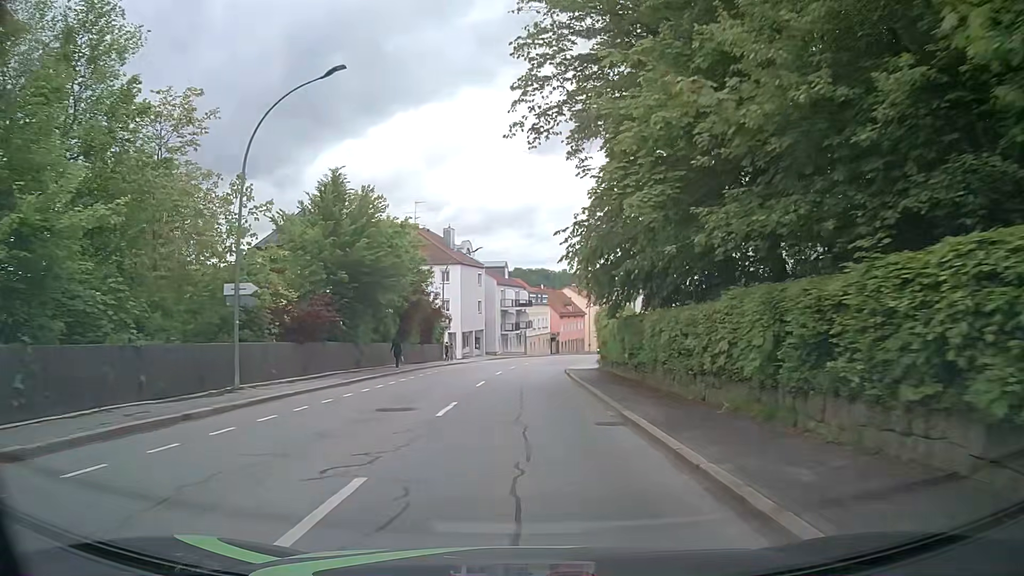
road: tertiary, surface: asphalt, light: Day
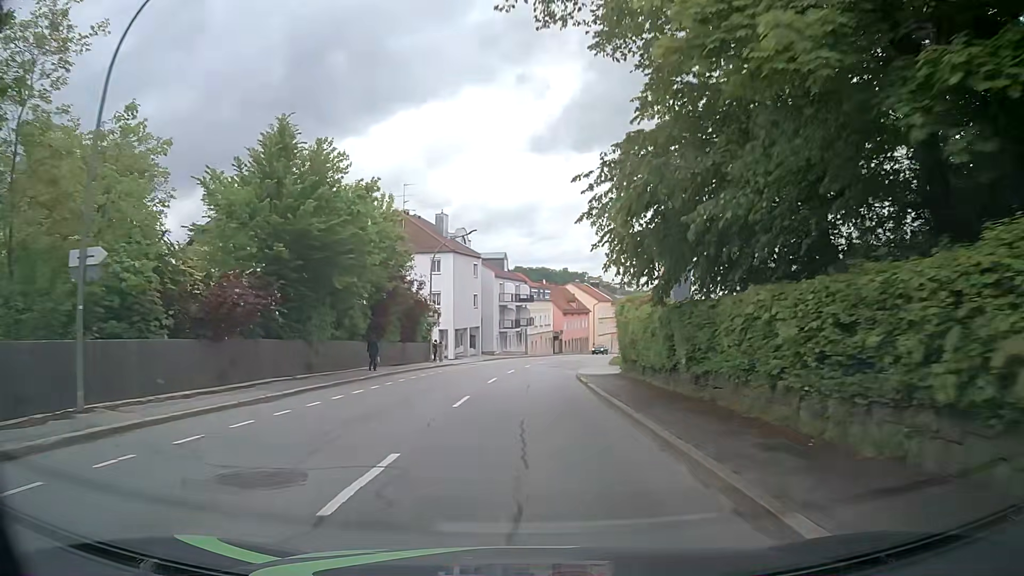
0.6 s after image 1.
(0.0, +7.5) m; +1°
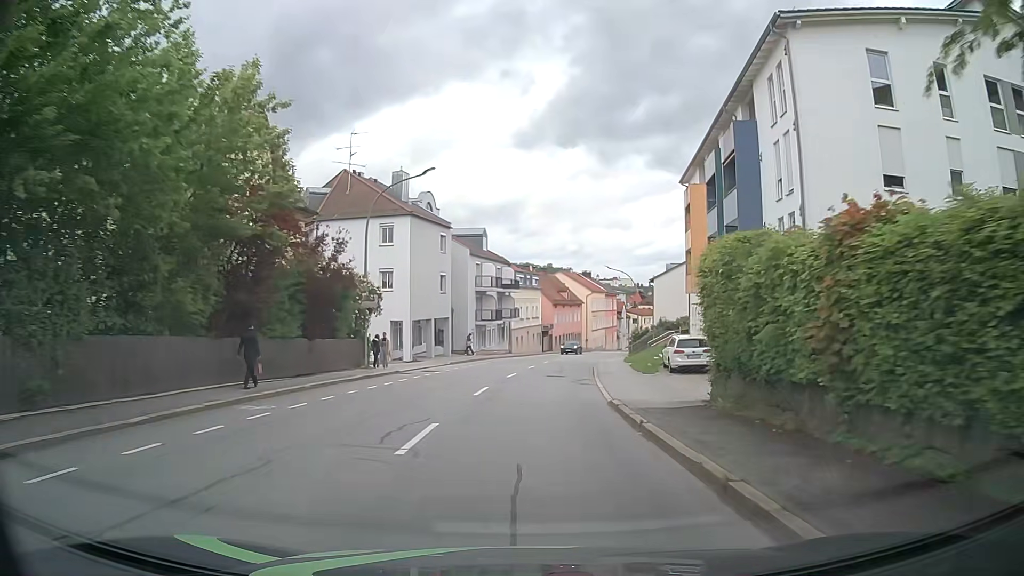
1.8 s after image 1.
(0.0, +15.2) m; +2°
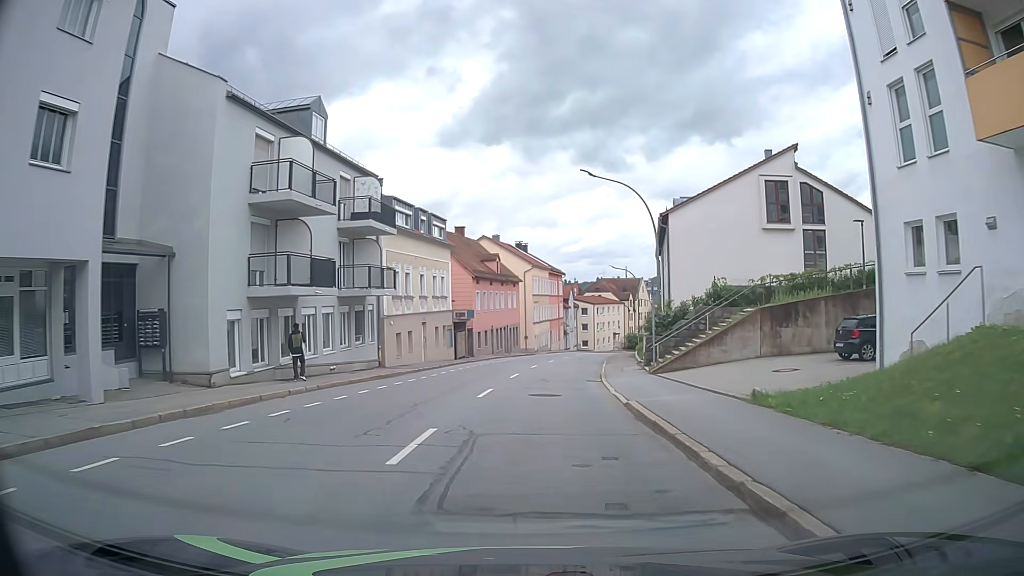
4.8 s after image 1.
(+1.7, +36.5) m; +6°
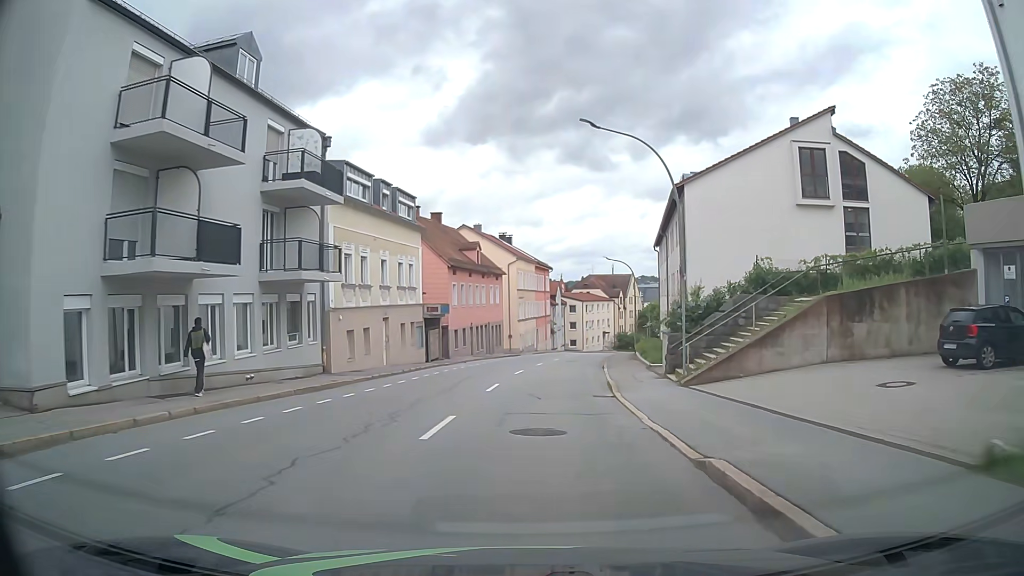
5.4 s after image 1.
(0.0, +7.0) m; +1°
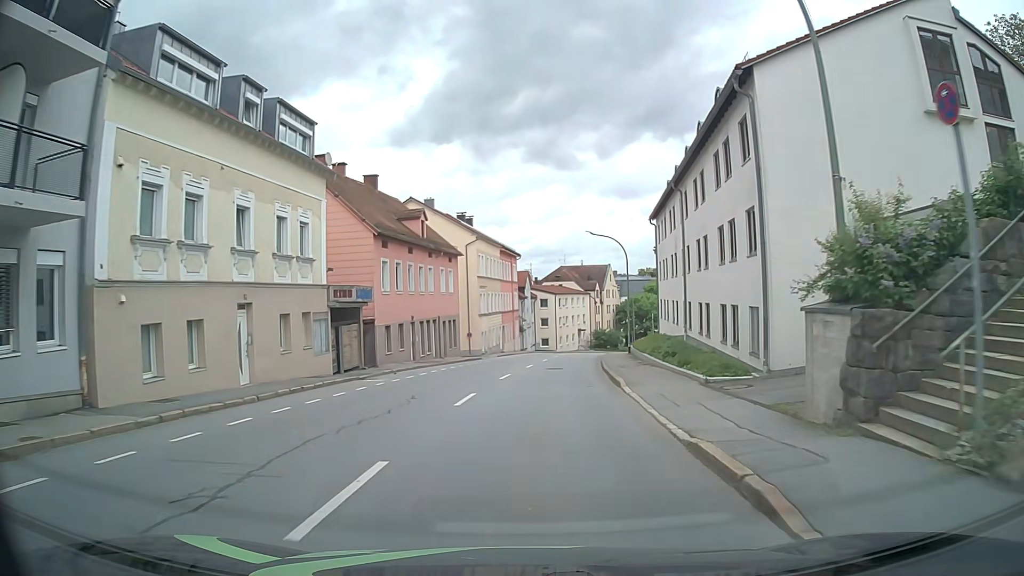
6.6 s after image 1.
(+0.2, +13.9) m; +2°
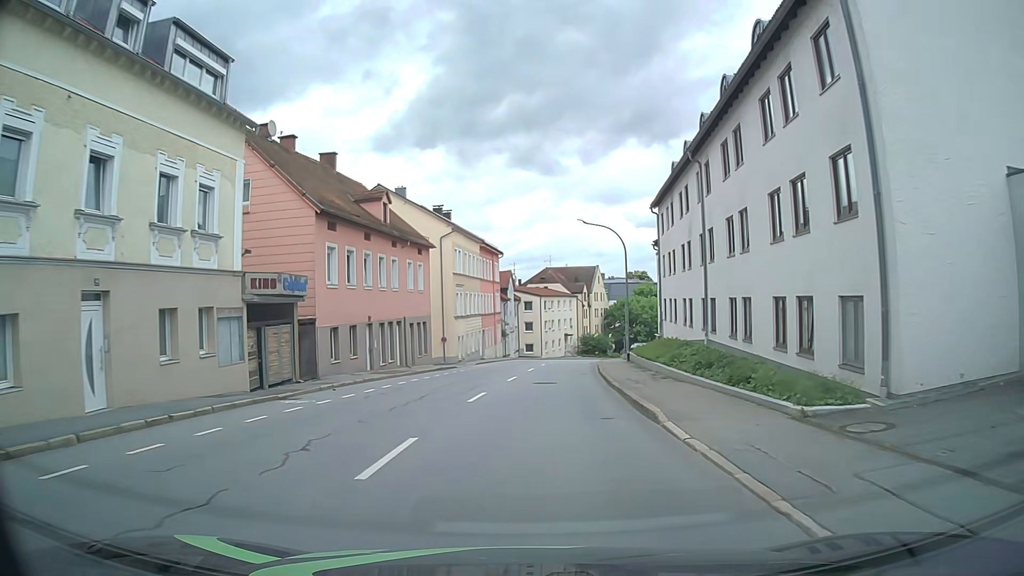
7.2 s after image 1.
(+0.1, +6.9) m; +1°
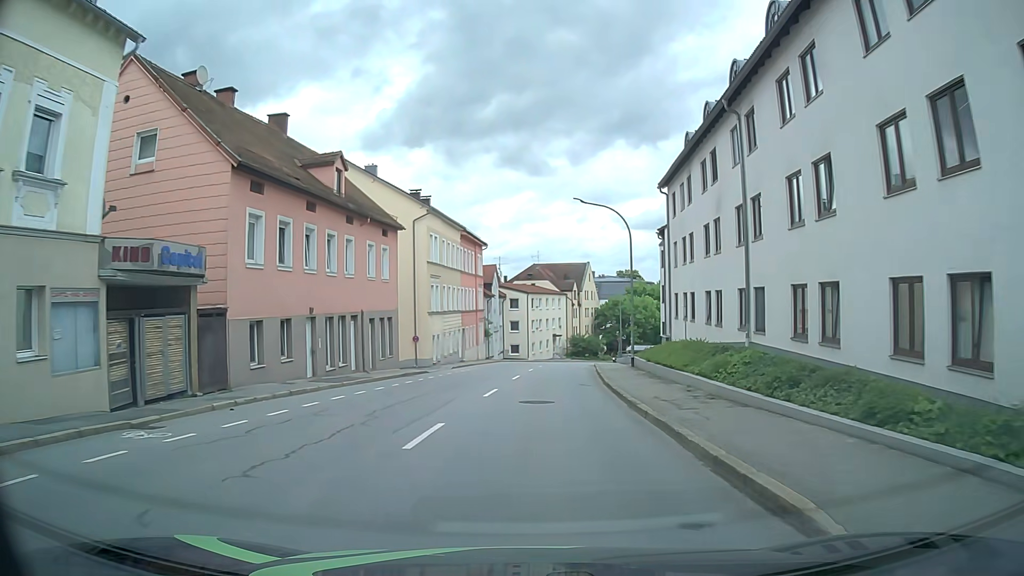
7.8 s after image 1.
(+0.1, +6.8) m; +1°
(0, +10) (+1, +20) (+1, +30) (+2, +40) (+3, +50) (+5, +60) (+6, +70) (+10, +79) (+15, +88) (+21, +96) m
